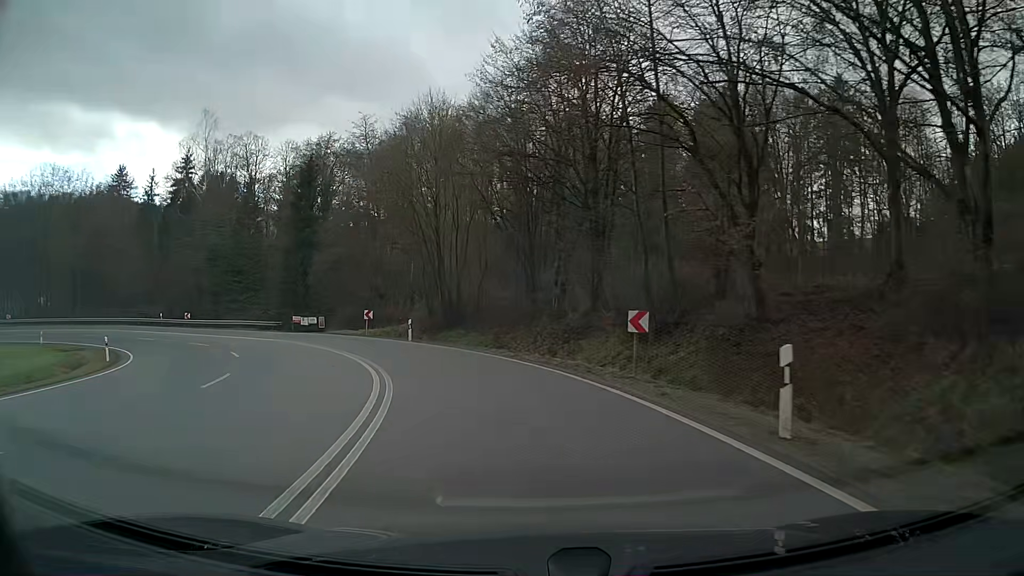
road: primary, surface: asphalt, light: Day
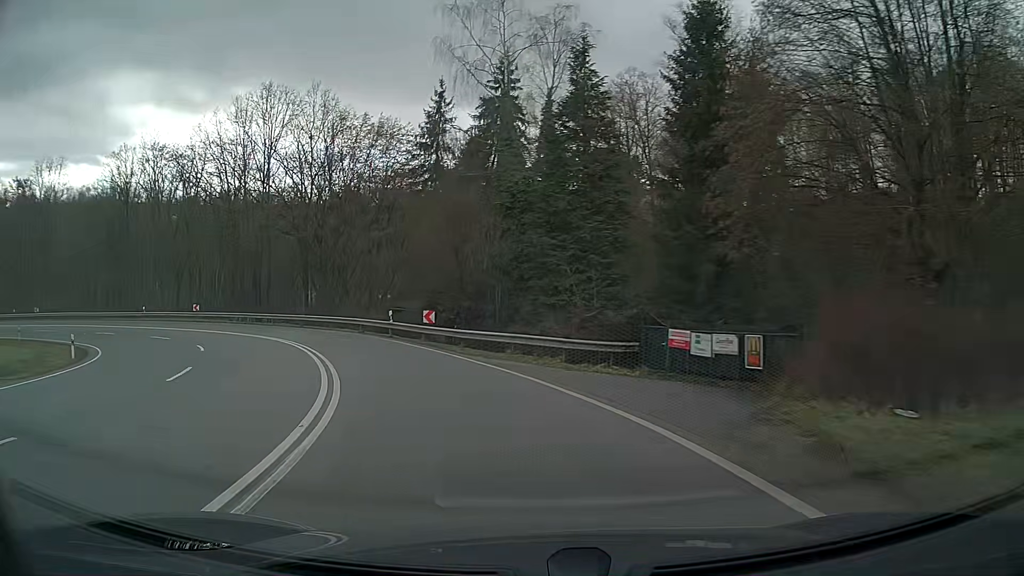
(-11.3, +35.3) m; -38°
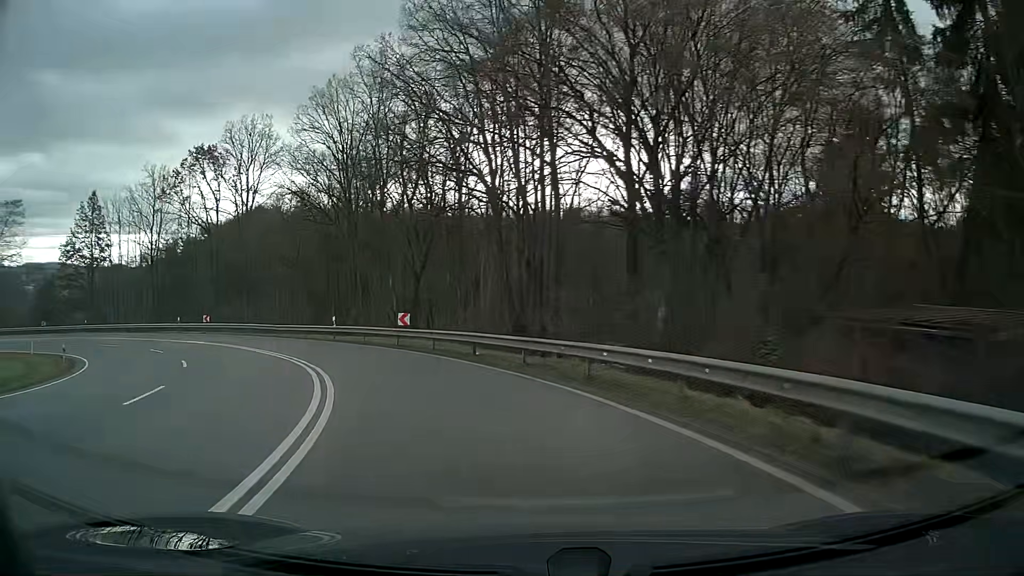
(-7.6, +28.7) m; -30°
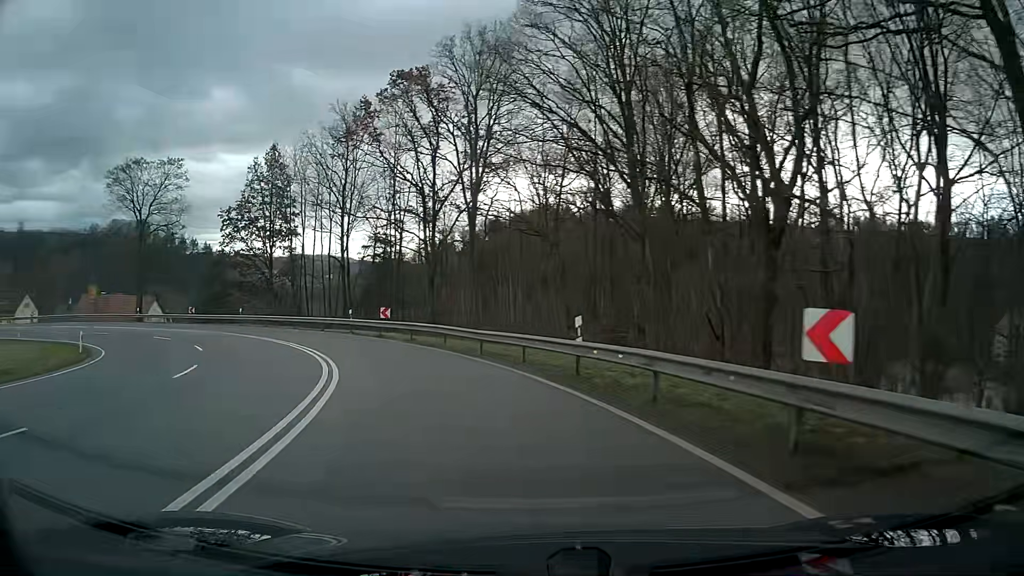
(-4.7, +21.6) m; -24°
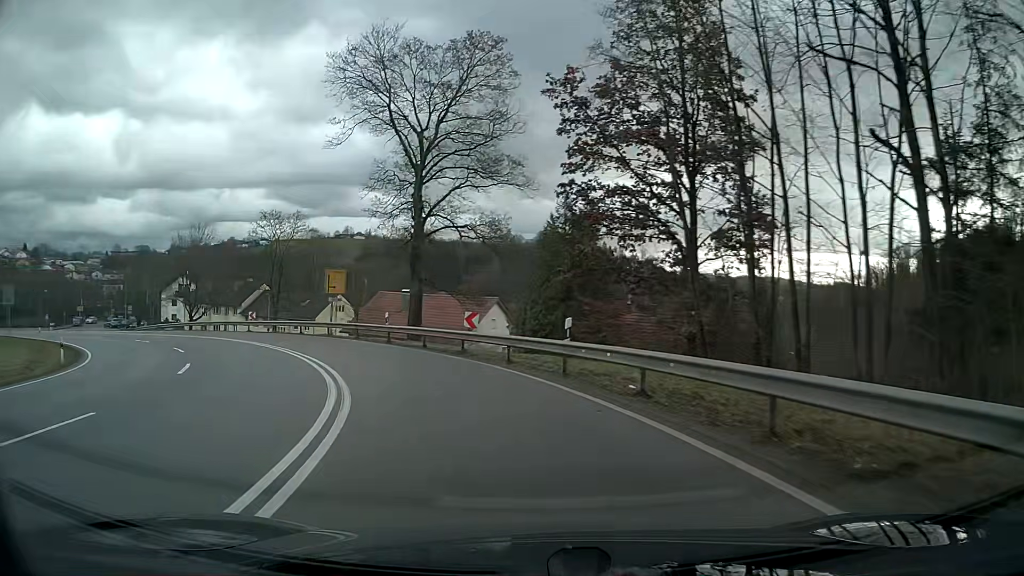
(-11.9, +34.6) m; -38°
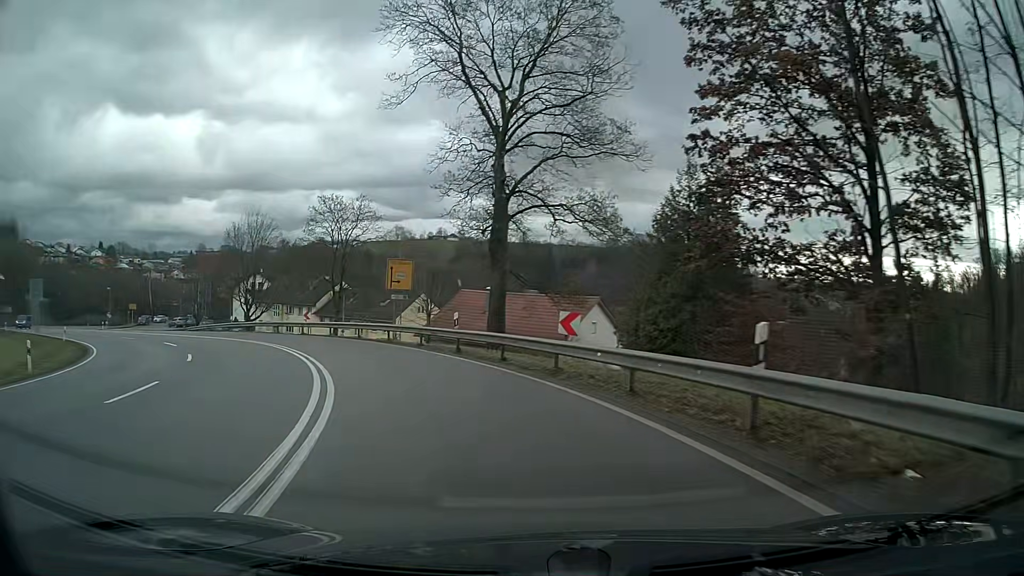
(-0.5, +7.4) m; -8°
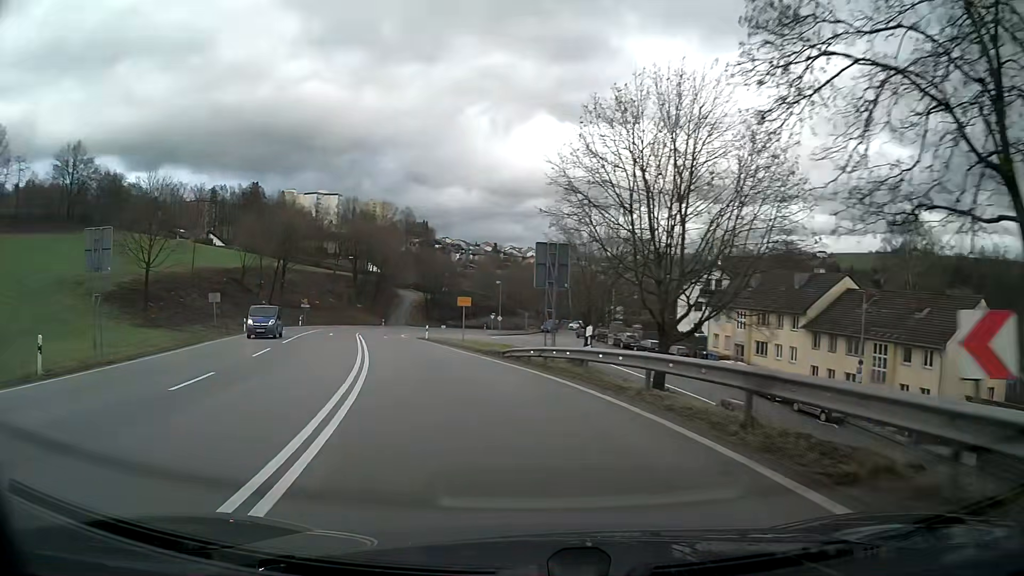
(-12.7, +34.4) m; -39°
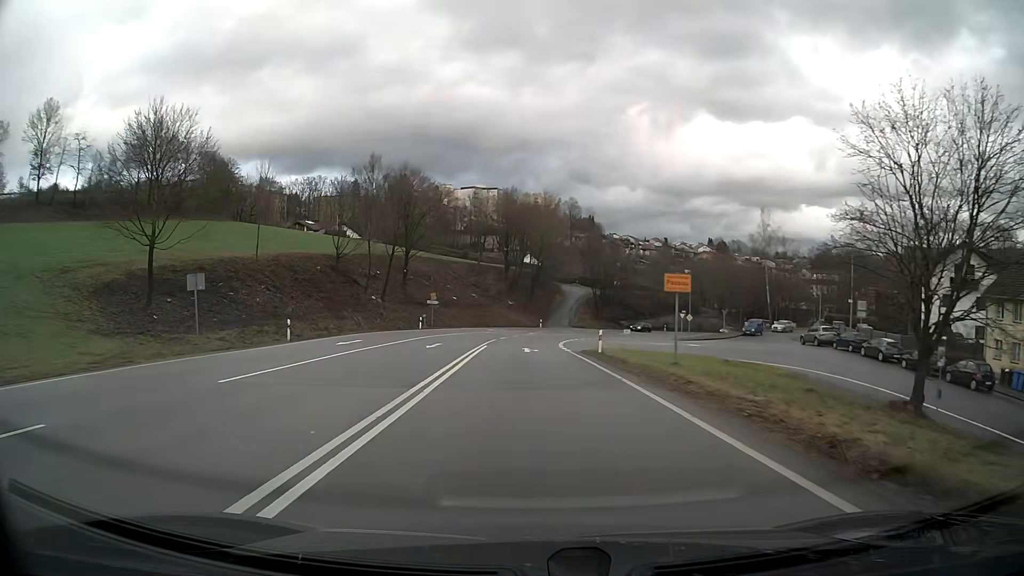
(-2.9, +22.6) m; -12°
(0, +10) (0, +20) (0, +30) (0, +40) (+1, +50) (+4, +60) (+7, +69) (+11, +78) (+17, +86) (+23, +94) m
